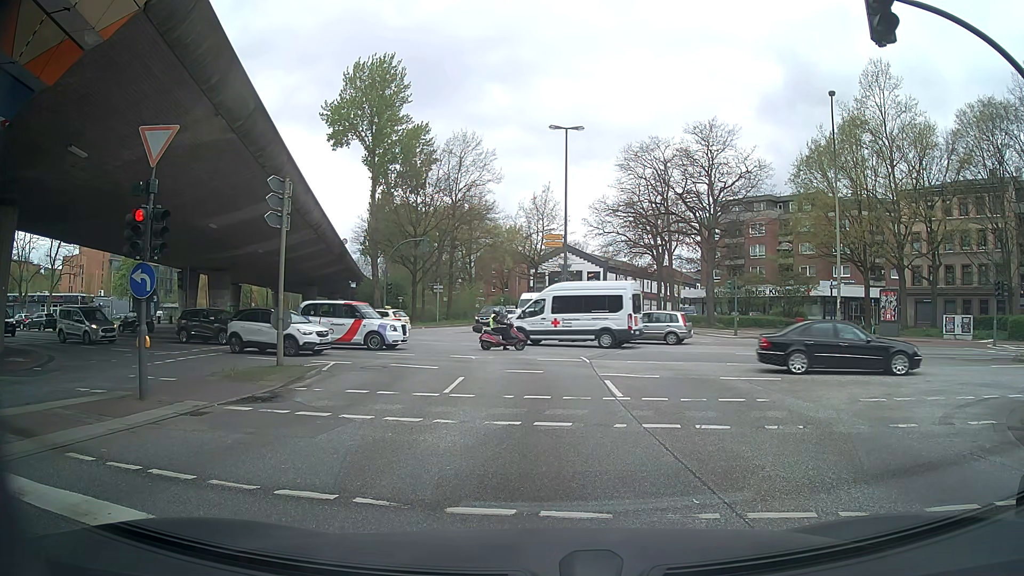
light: Day
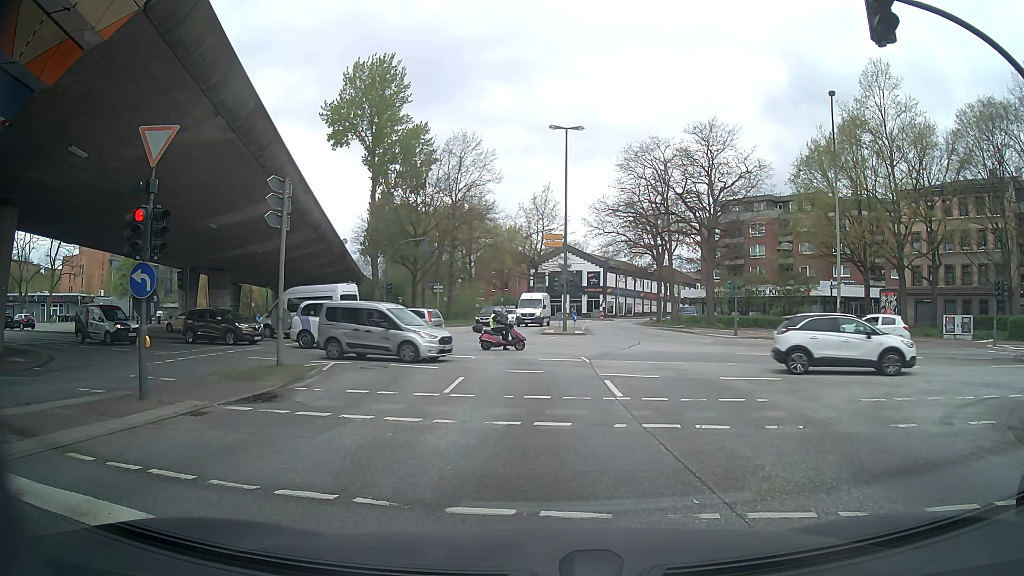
(0.0, 0.0) m; 0°
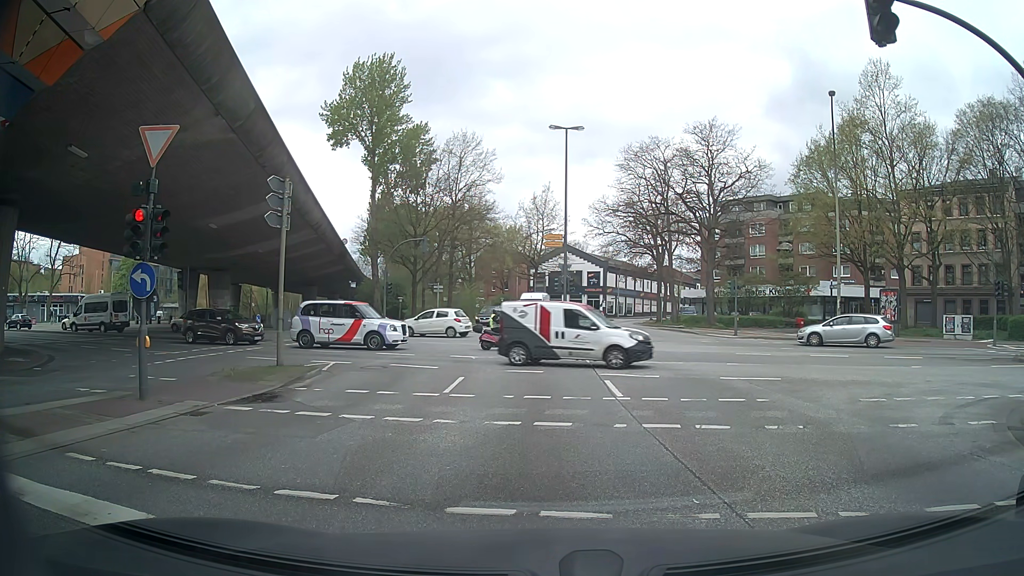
(0.0, 0.0) m; 0°
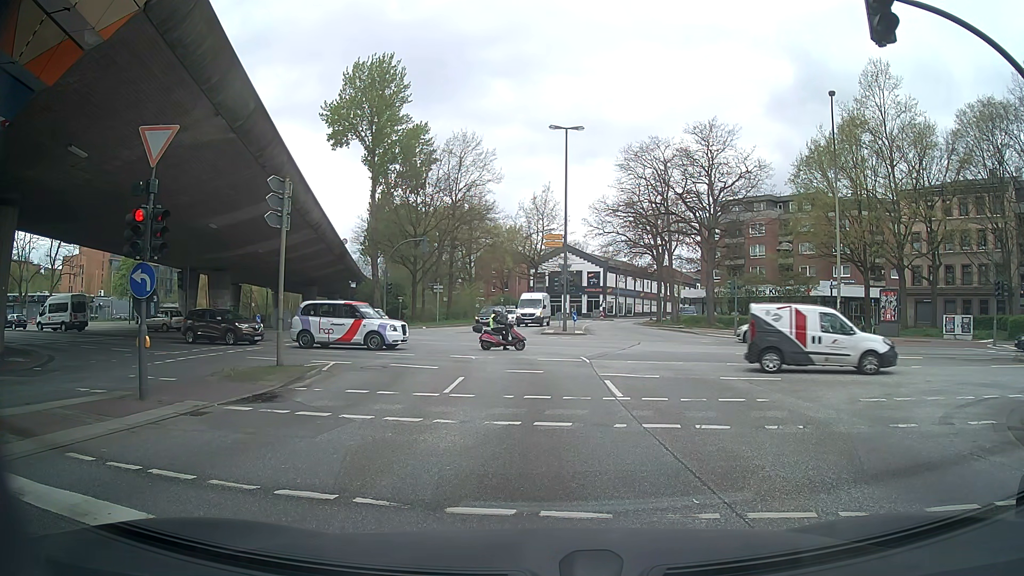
(0.0, 0.0) m; 0°
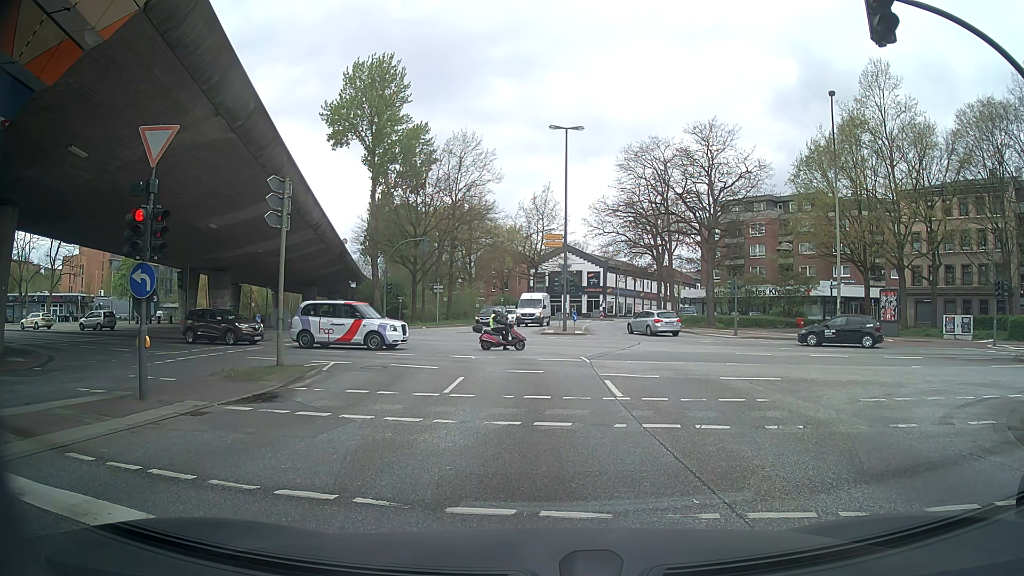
(0.0, 0.0) m; 0°
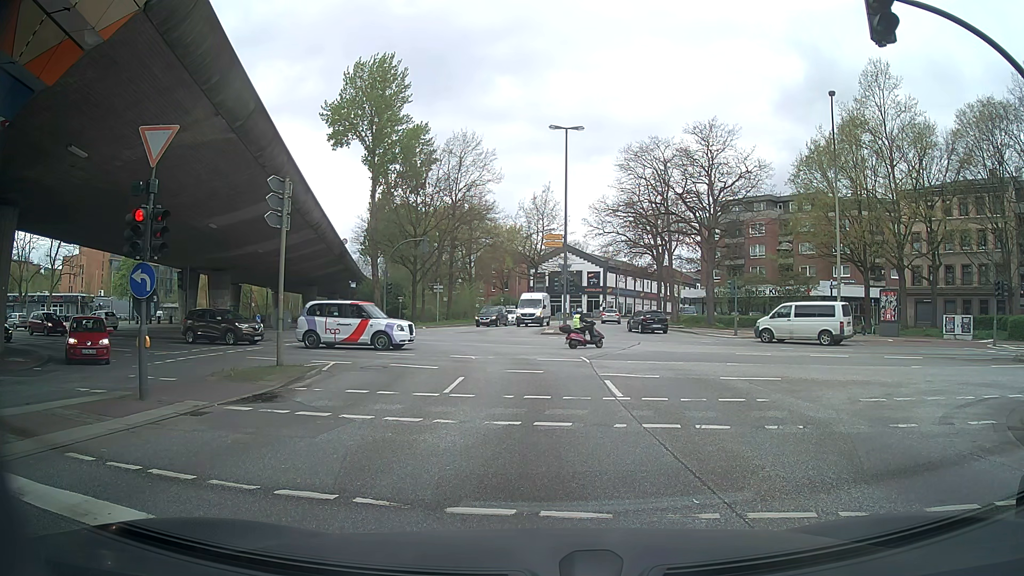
(0.0, 0.0) m; 0°
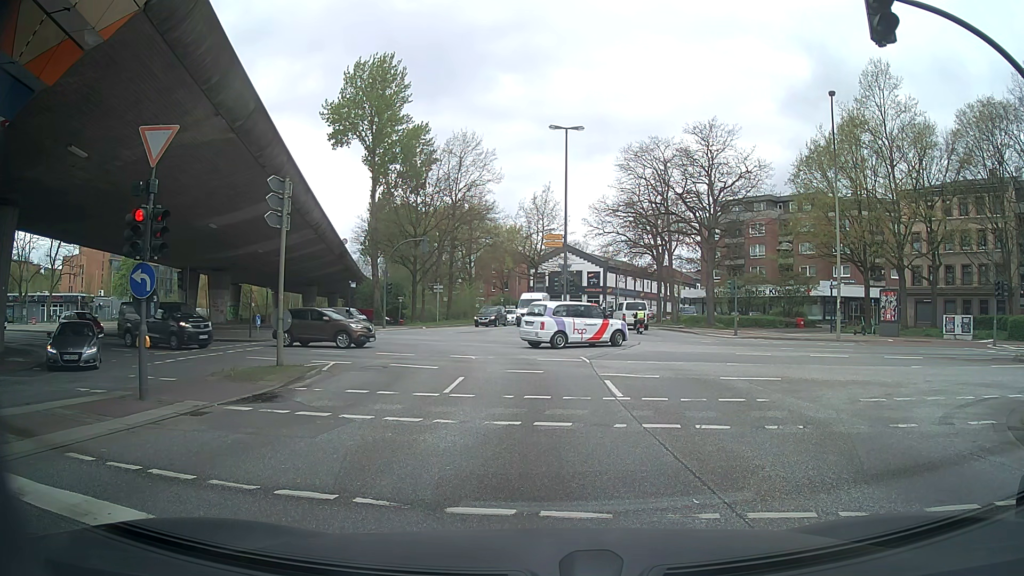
(0.0, 0.0) m; 0°
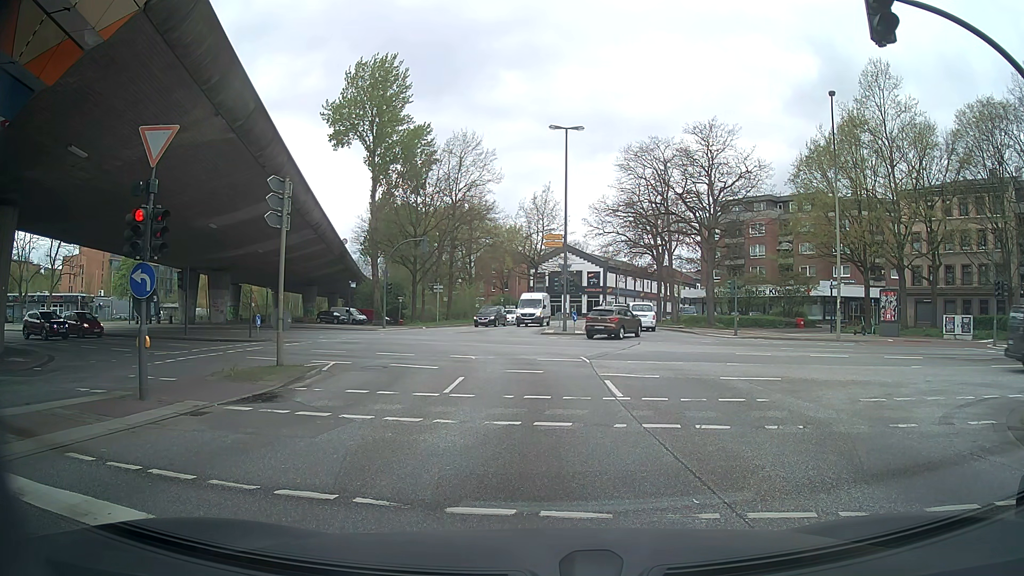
(0.0, 0.0) m; 0°
(0, +10) (0, +20) (-2, +30) (-8, +37) (-17, +42) (-26, +46) (-36, +48) (-45, +50) (-55, +52) (-65, +54) m
